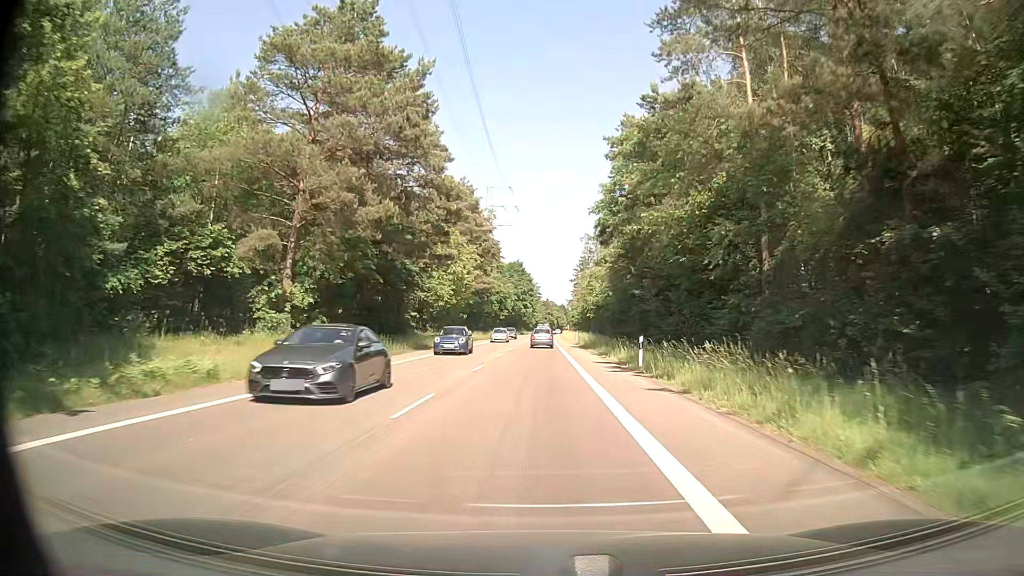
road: secondary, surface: asphalt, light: Day
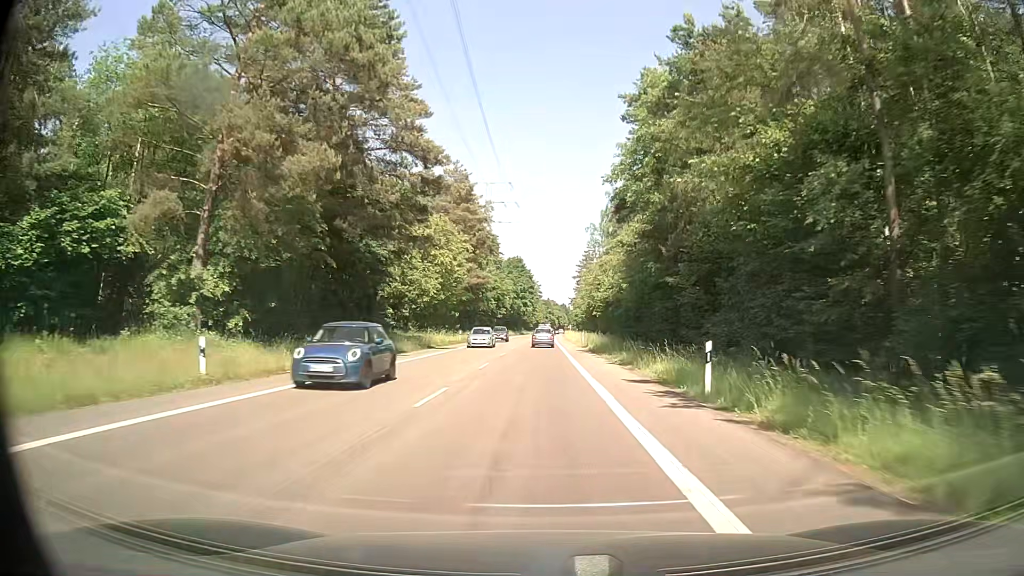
(0.0, +9.9) m; -1°
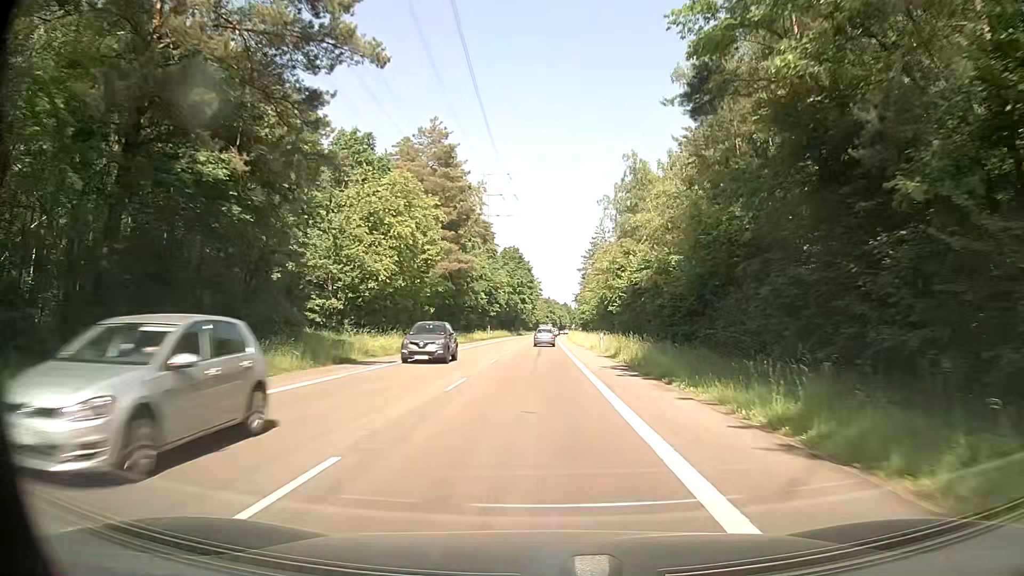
(+0.2, +19.9) m; +1°
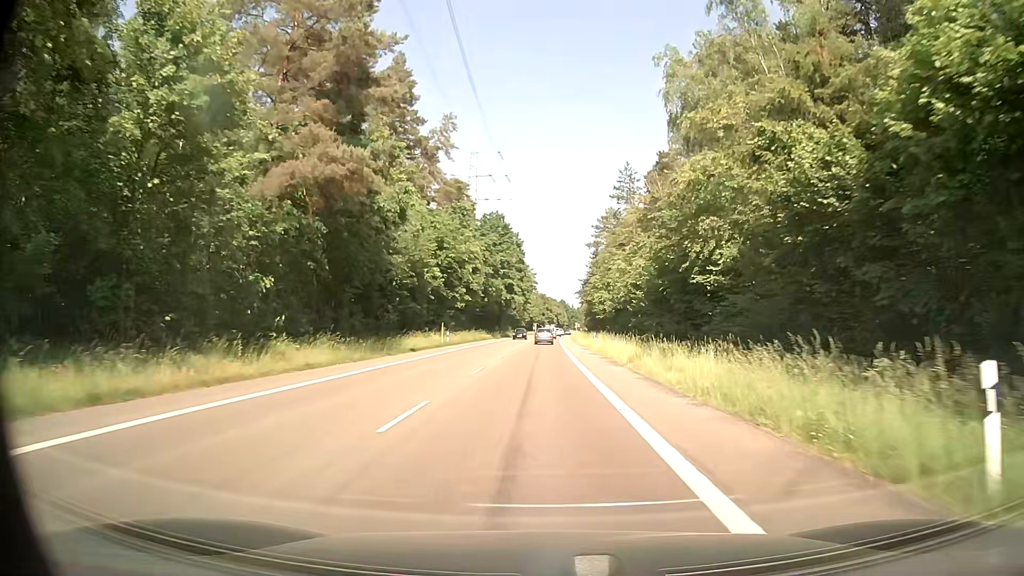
(-0.3, +40.1) m; -1°
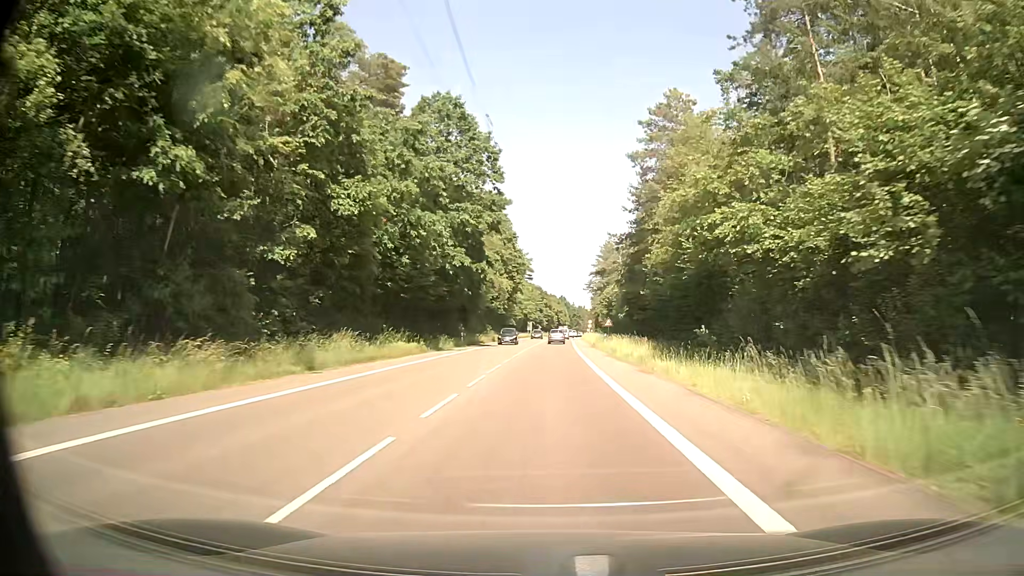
(+0.3, +50.7) m; +1°
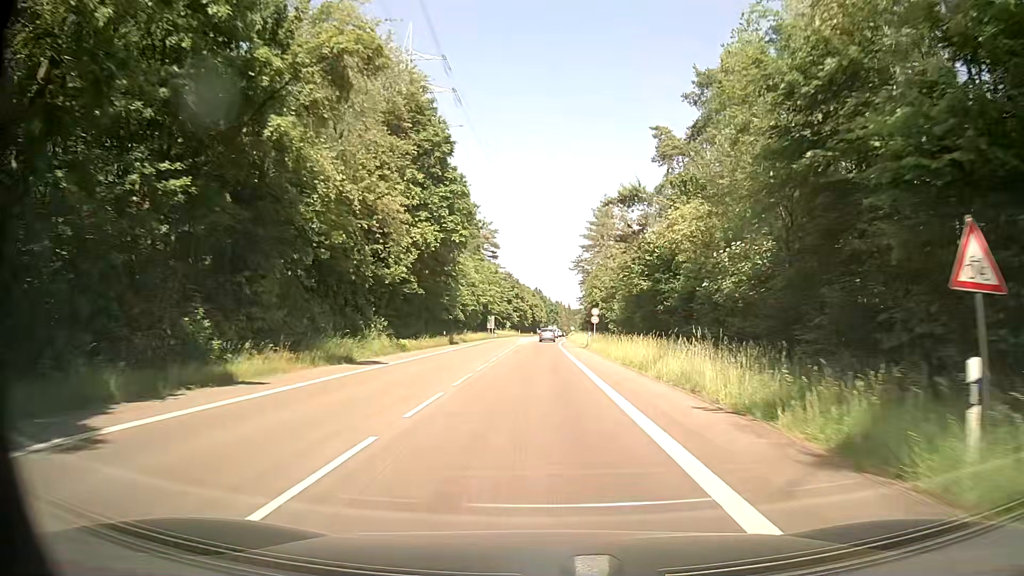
(+0.8, +51.3) m; +1°
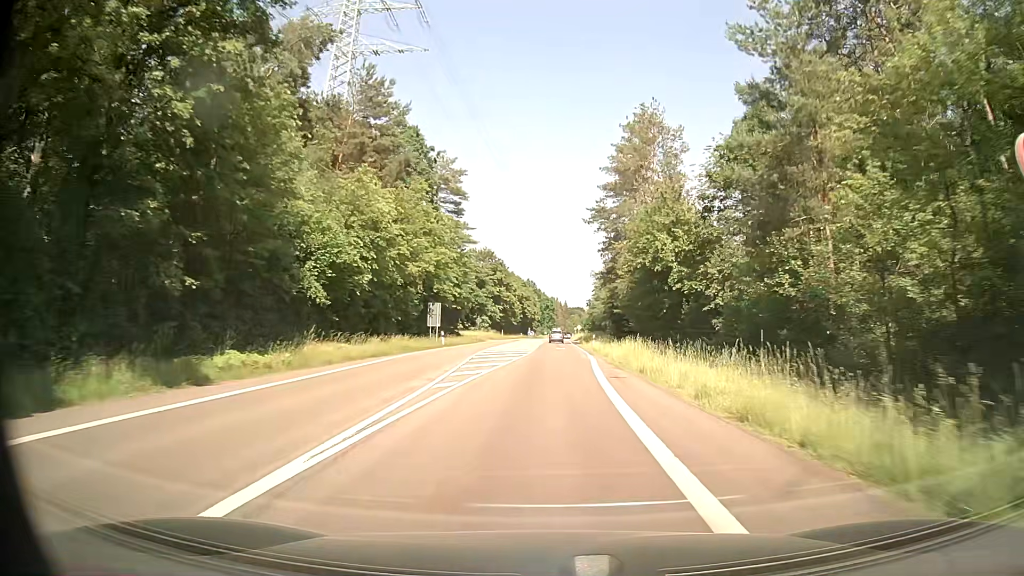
(+0.8, +51.4) m; +1°
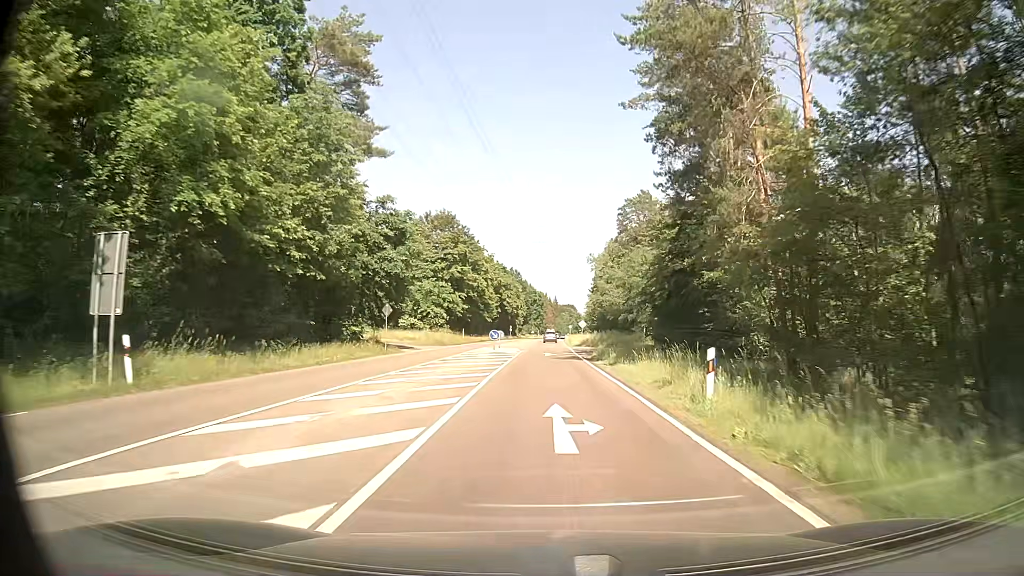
(+0.9, +41.2) m; +1°
(0, +10) (0, +20) (0, +30) (+1, +40) (+1, +50) (+1, +60) (+1, +70) (+1, +80) (+1, +90) (+1, +100) m
